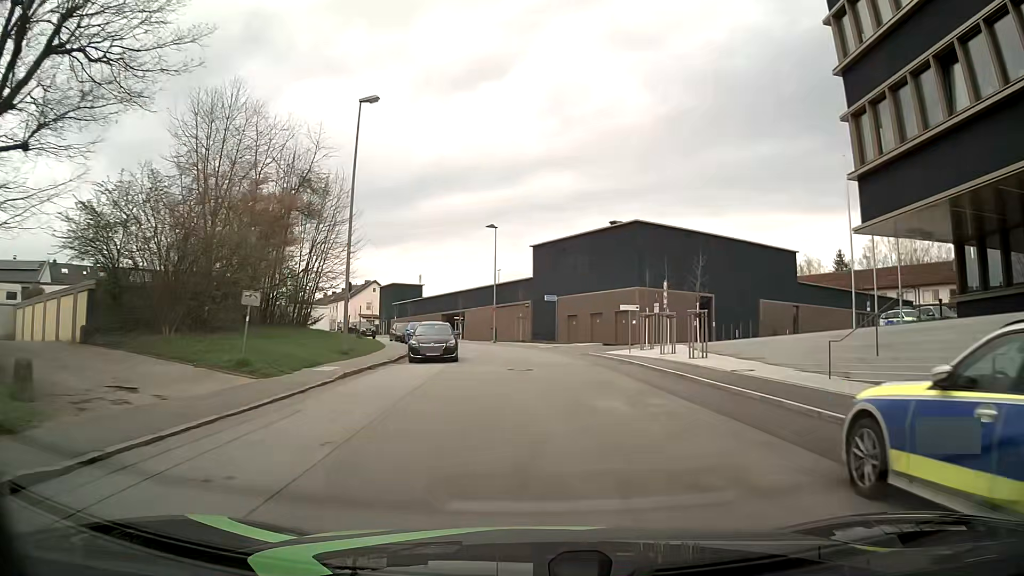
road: residential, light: Day
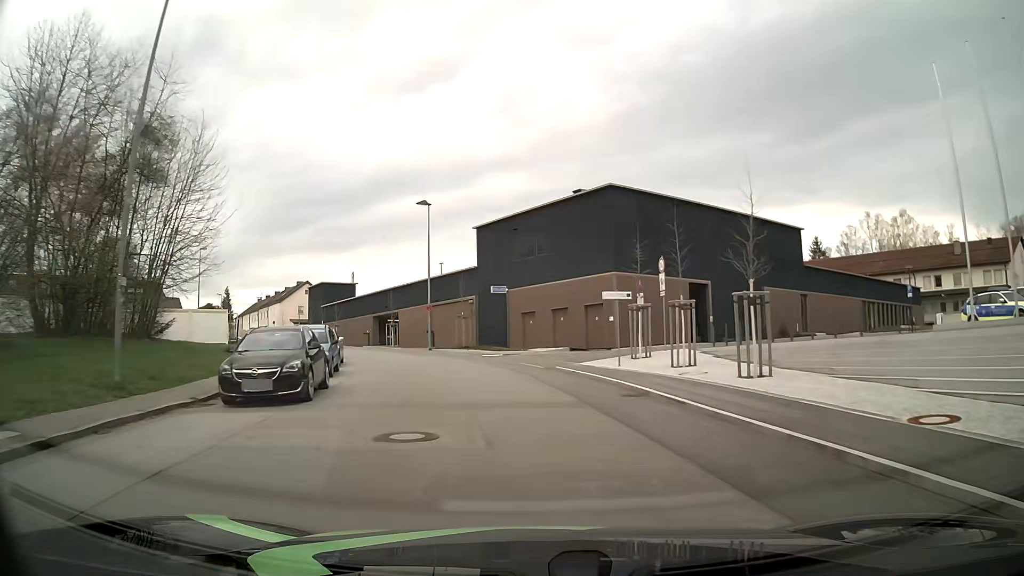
(+0.5, +12.4) m; +4°
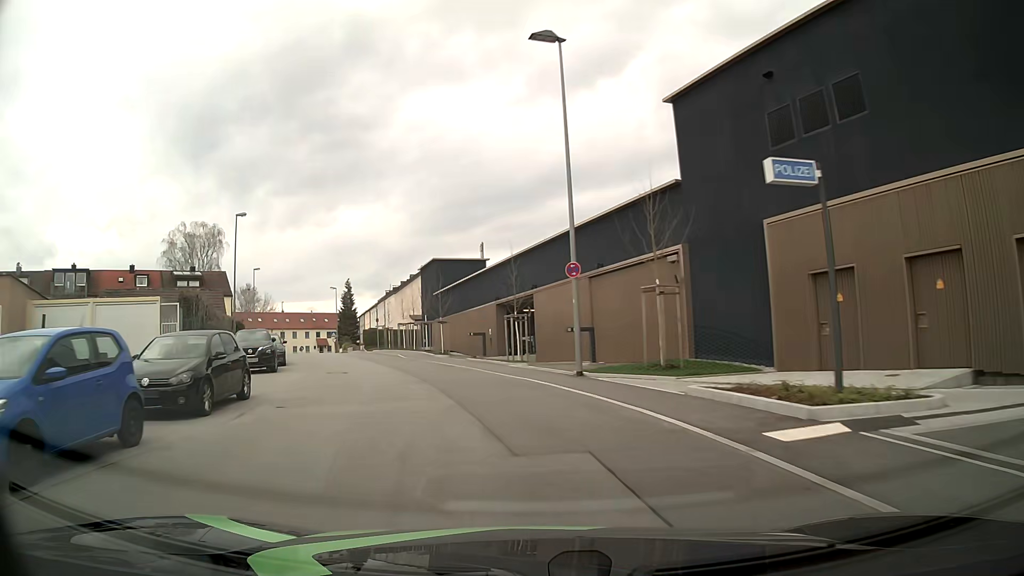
(-2.7, +27.0) m; -14°
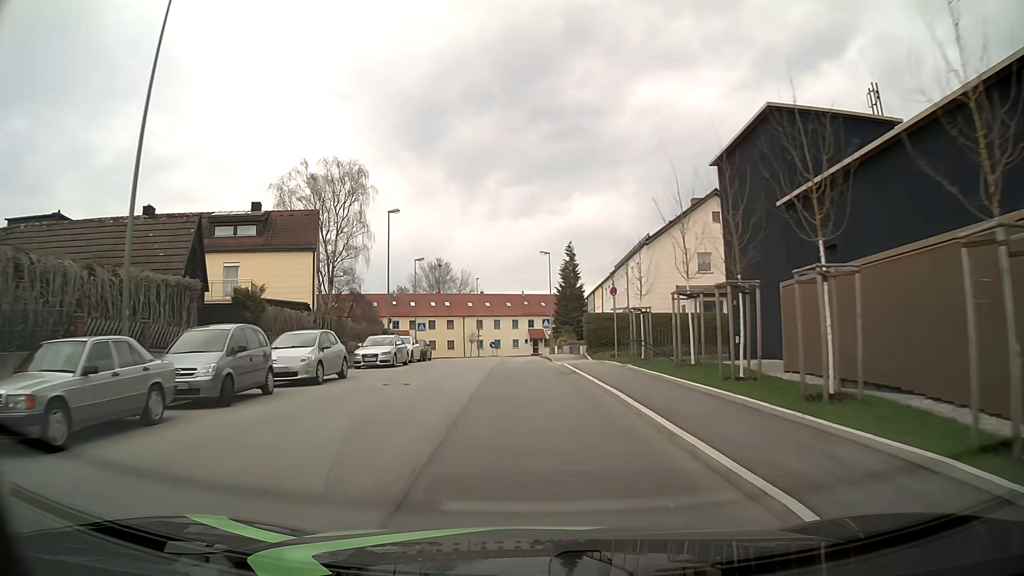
(-8.4, +35.0) m; -21°
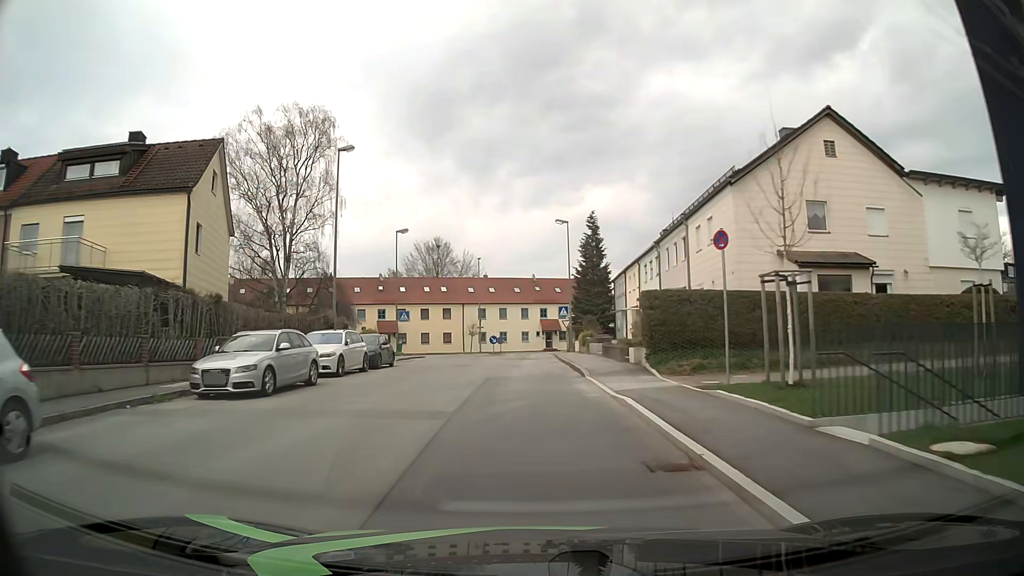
(-0.2, +14.9) m; -1°
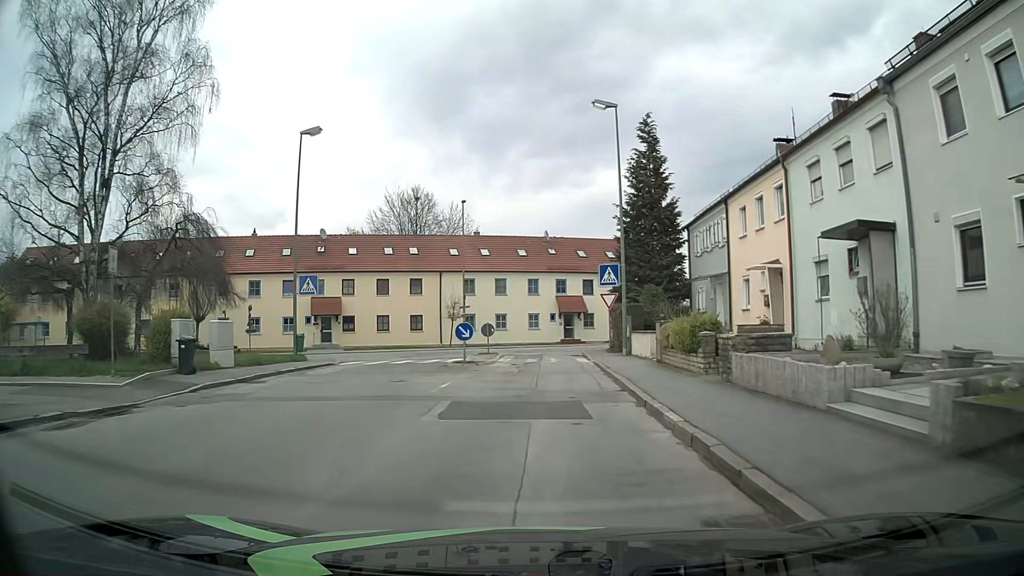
(-0.4, +25.0) m; -1°
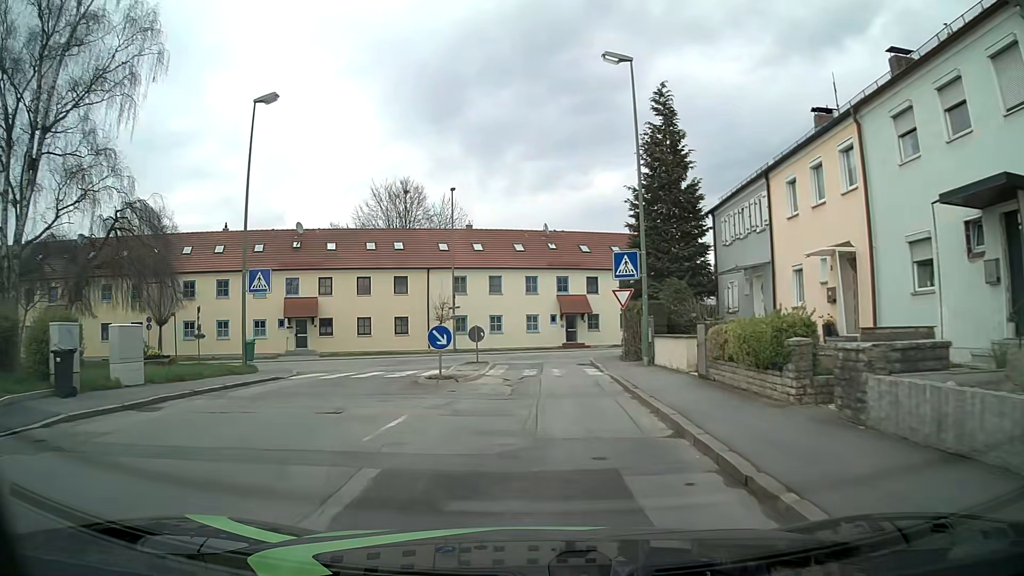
(0.0, +5.2) m; 0°
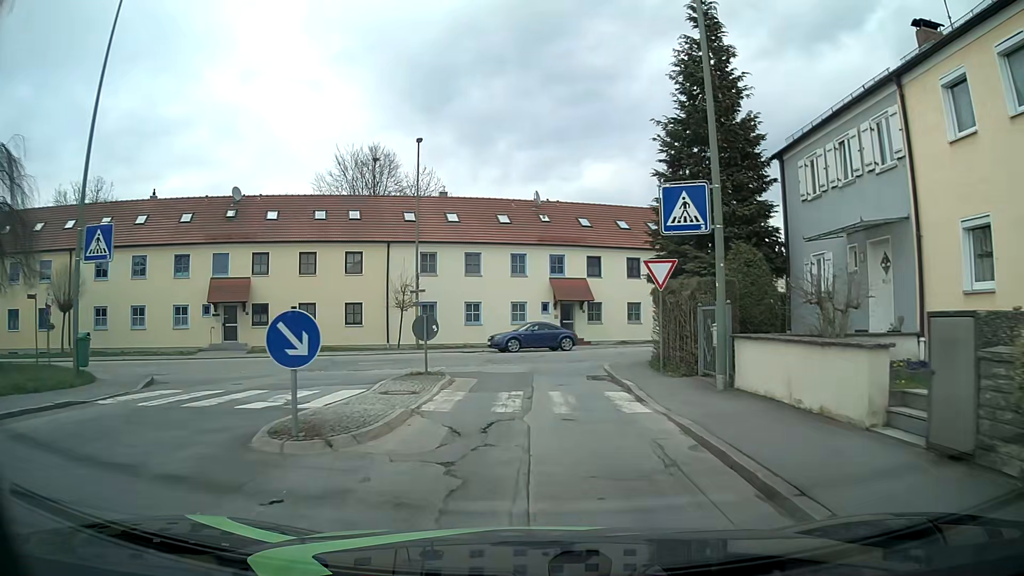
(0.0, +9.3) m; 0°
